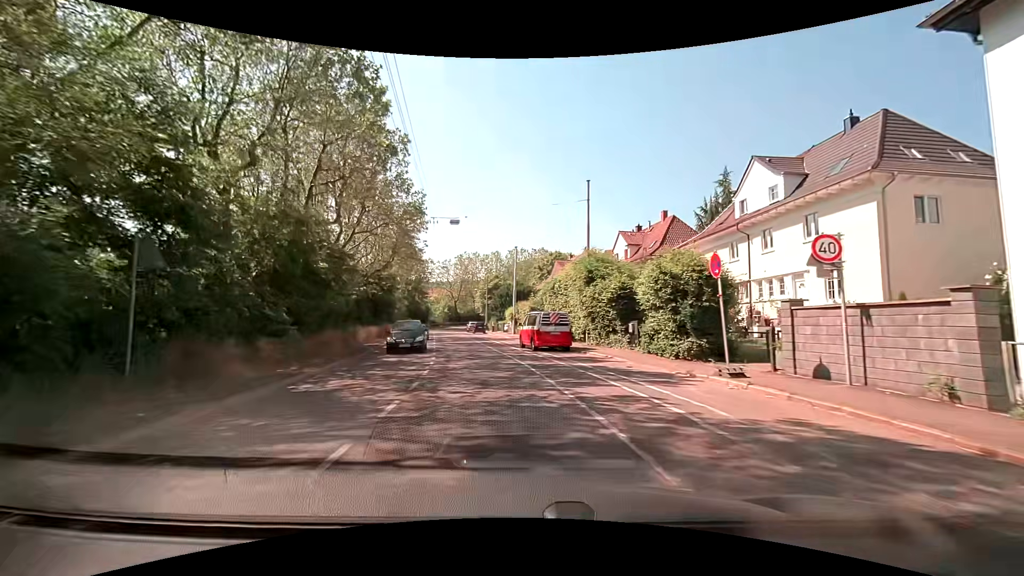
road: secondary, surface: asphalt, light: Day
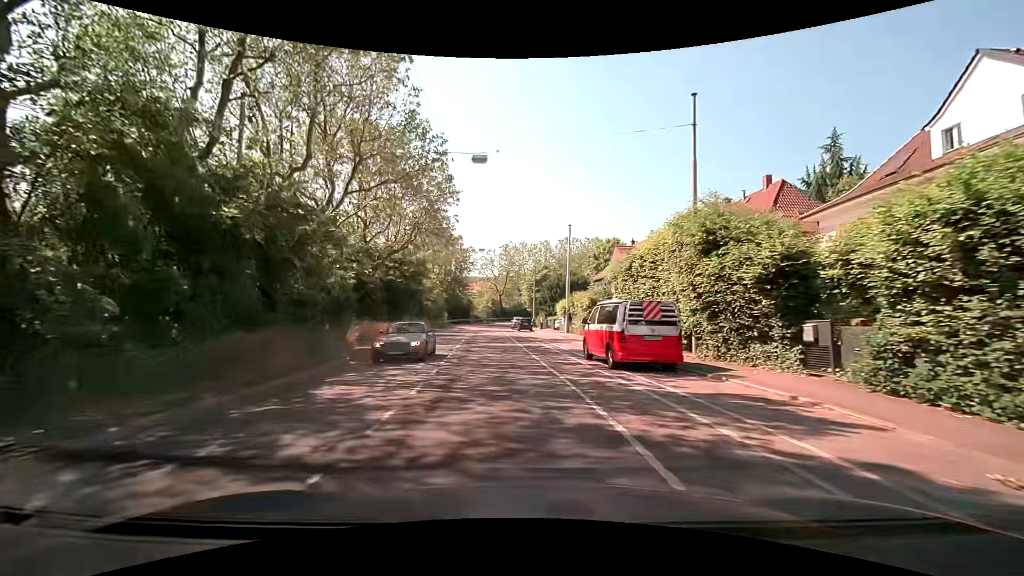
(-0.5, +10.6) m; -5°
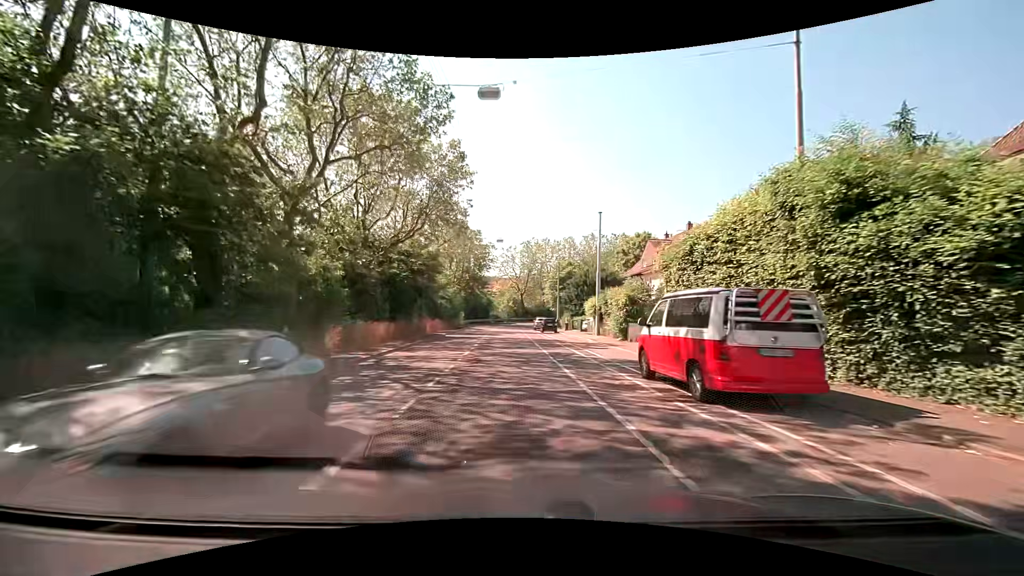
(-0.1, +5.4) m; -3°
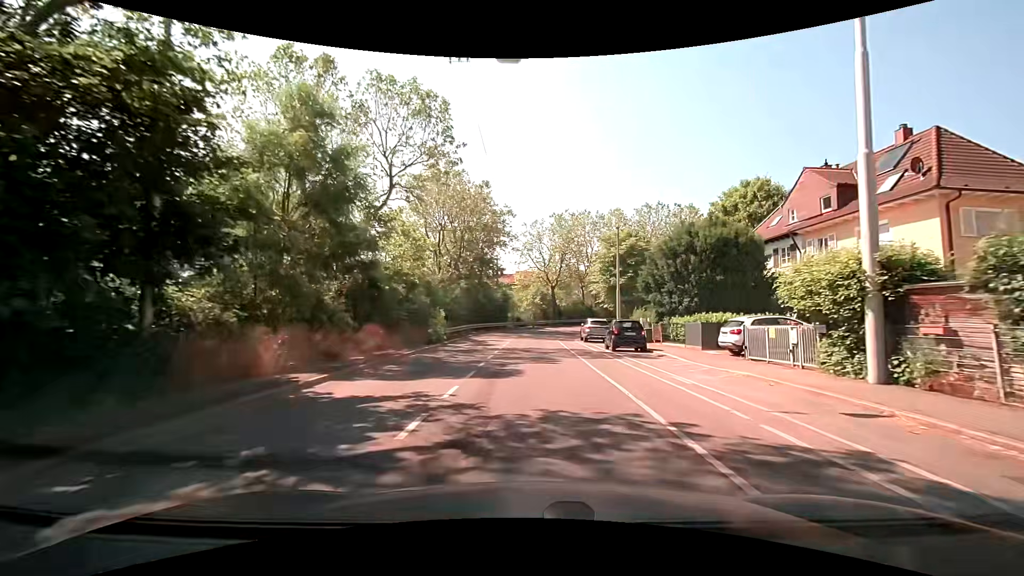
(-1.2, +28.7) m; -3°
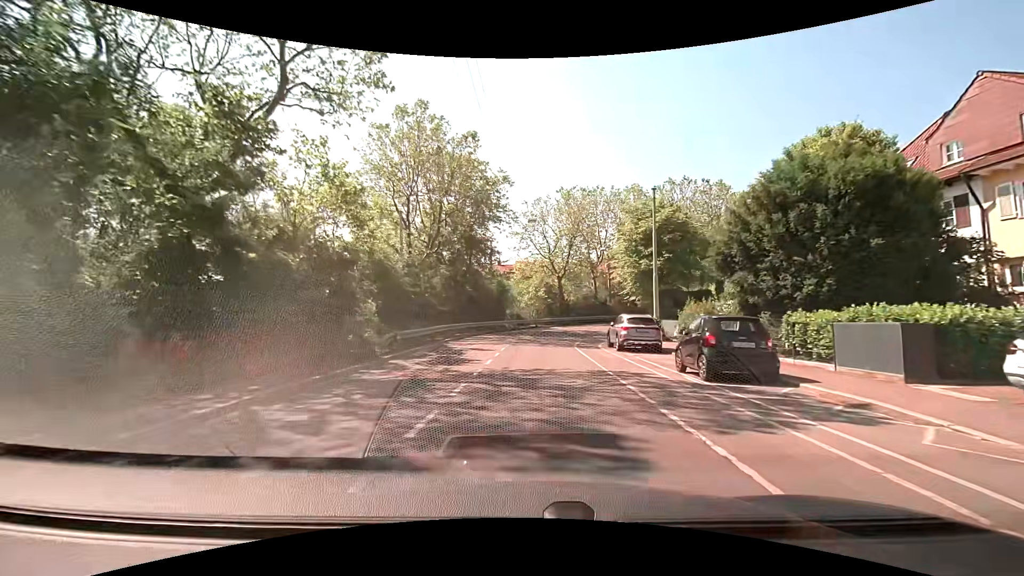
(0.0, +12.1) m; +1°
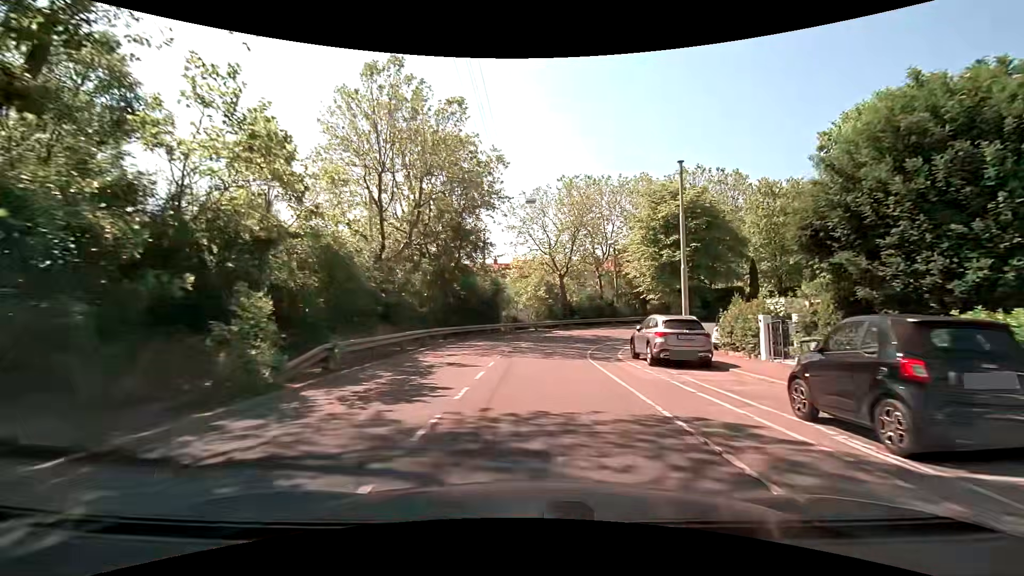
(-0.1, +6.0) m; -1°
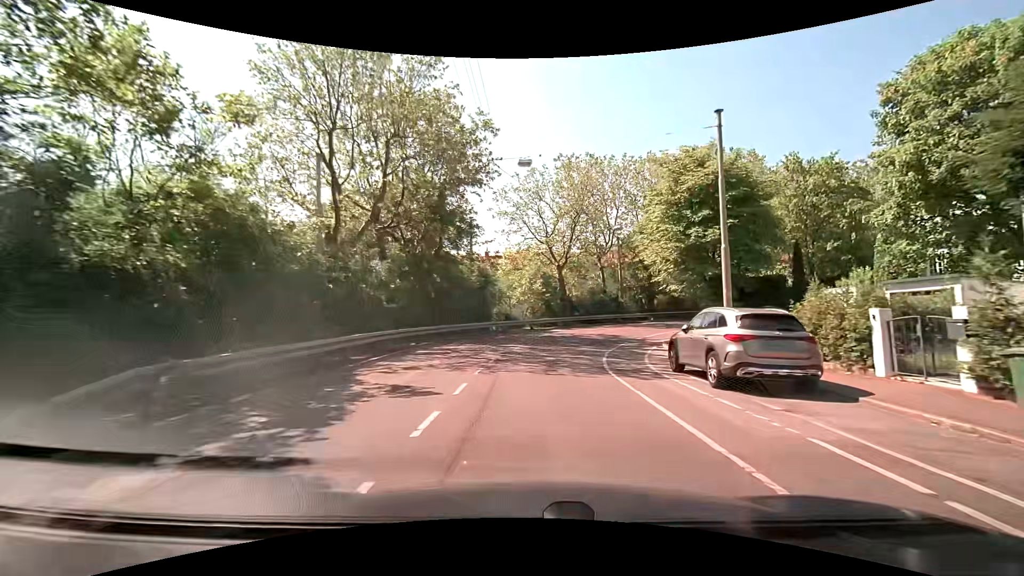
(0.0, +6.0) m; +1°
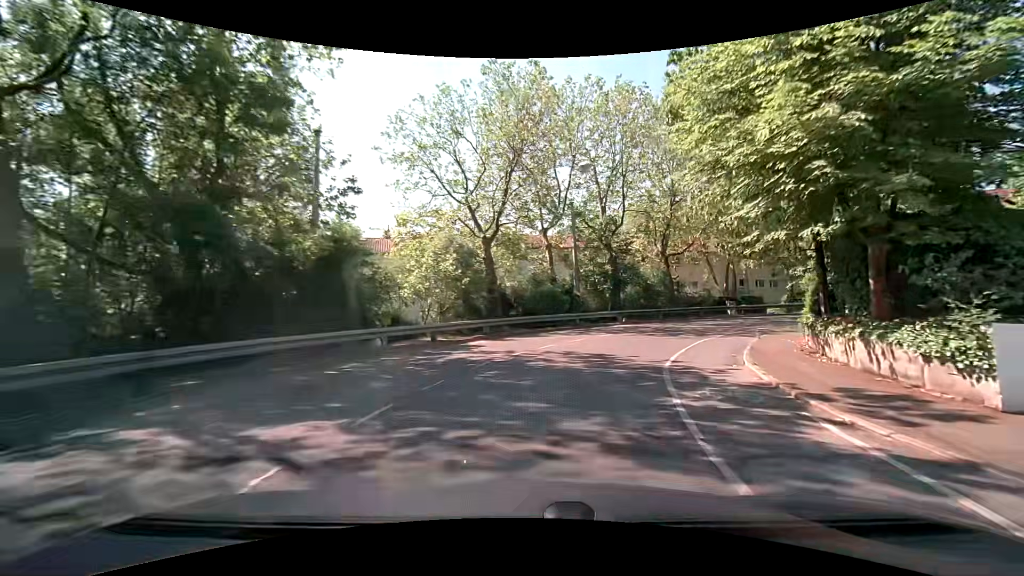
(+0.9, +17.2) m; +8°
(+1, +10) (+4, +19) (+10, +28) (+18, +33) (+28, +35) (+38, +34) (+46, +29) (+52, +21) (+56, +12) (+59, +2) m
